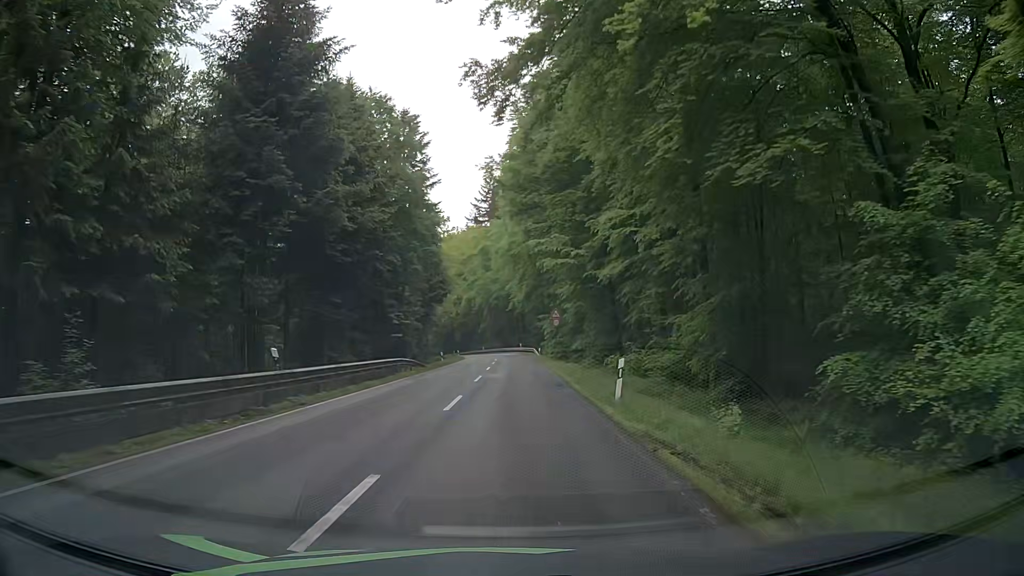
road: secondary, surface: asphalt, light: Day
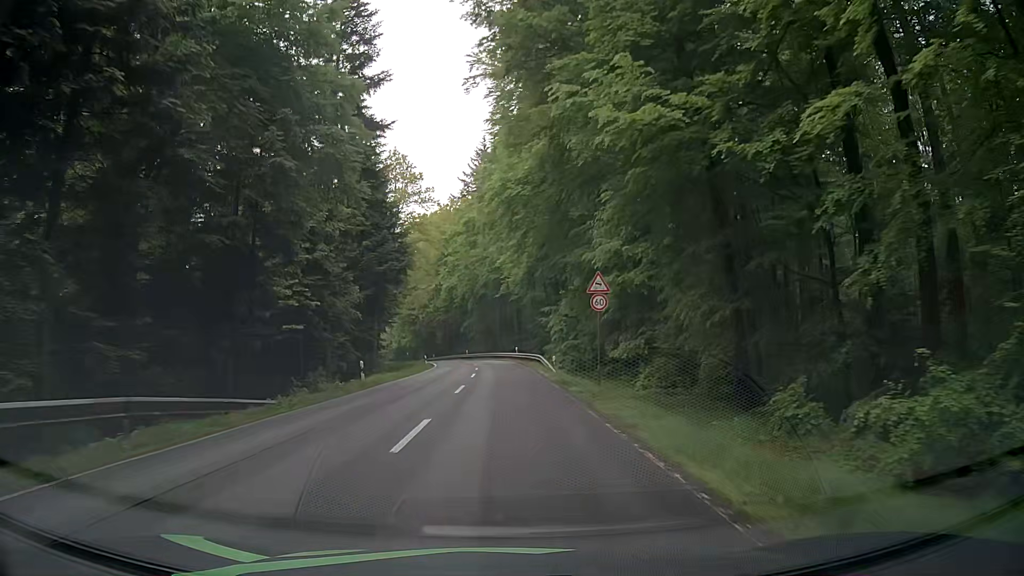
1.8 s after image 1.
(-0.3, +27.5) m; 0°
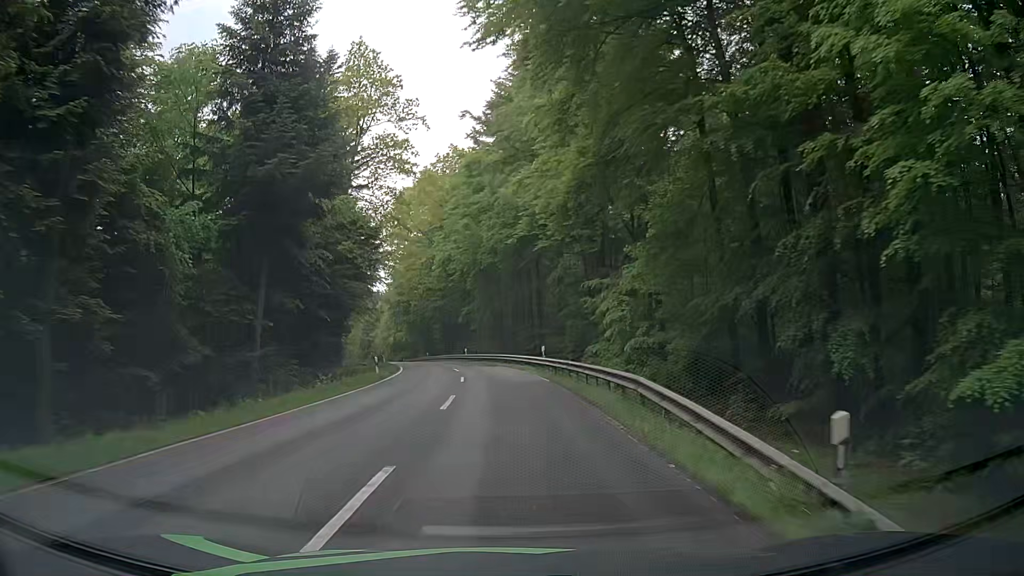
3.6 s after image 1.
(-0.6, +27.4) m; -2°
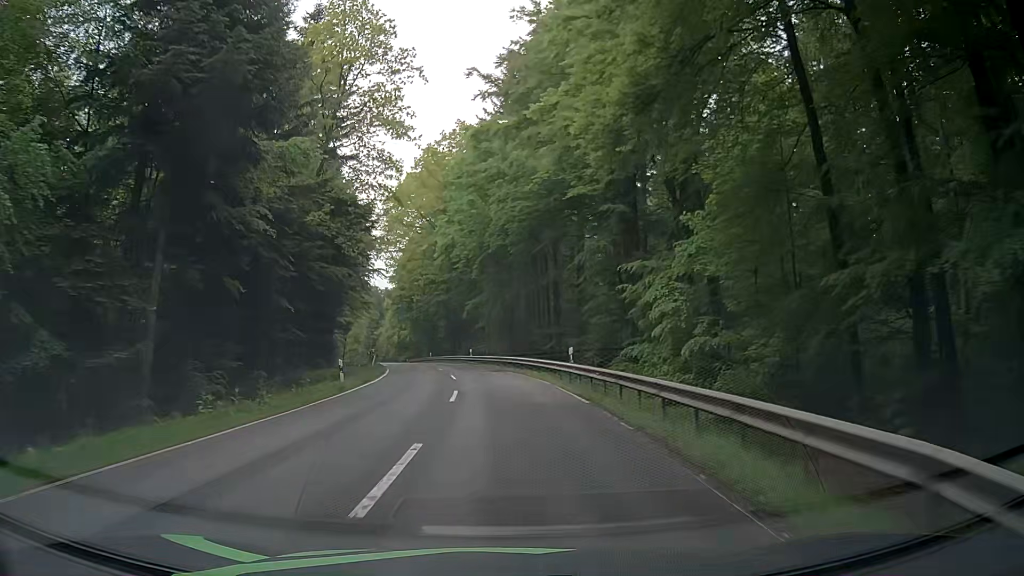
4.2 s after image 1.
(-0.1, +9.1) m; -1°
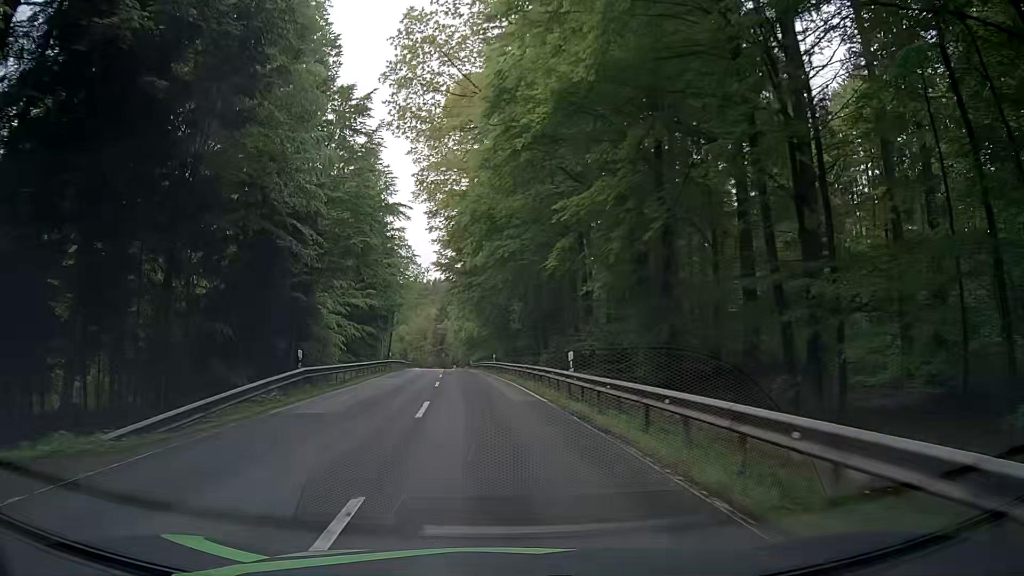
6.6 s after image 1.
(-1.5, +36.6) m; -7°
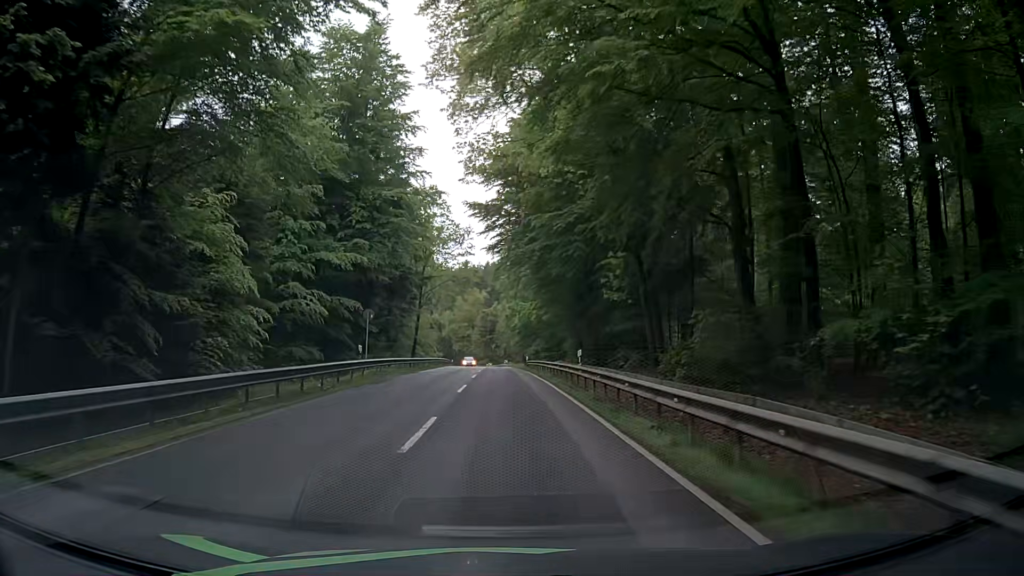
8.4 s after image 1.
(-1.3, +27.6) m; -4°
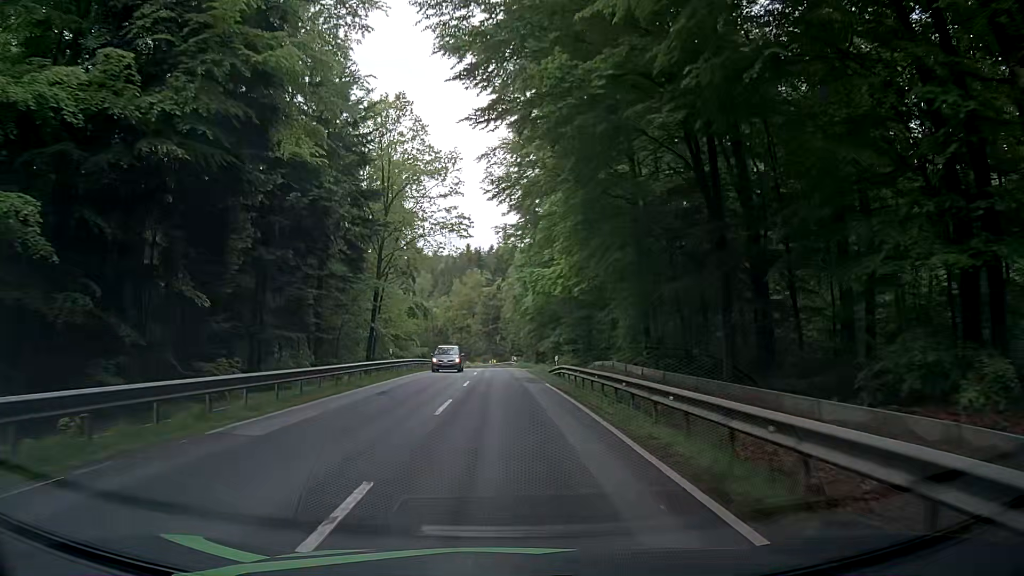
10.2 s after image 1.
(-0.9, +27.9) m; -2°
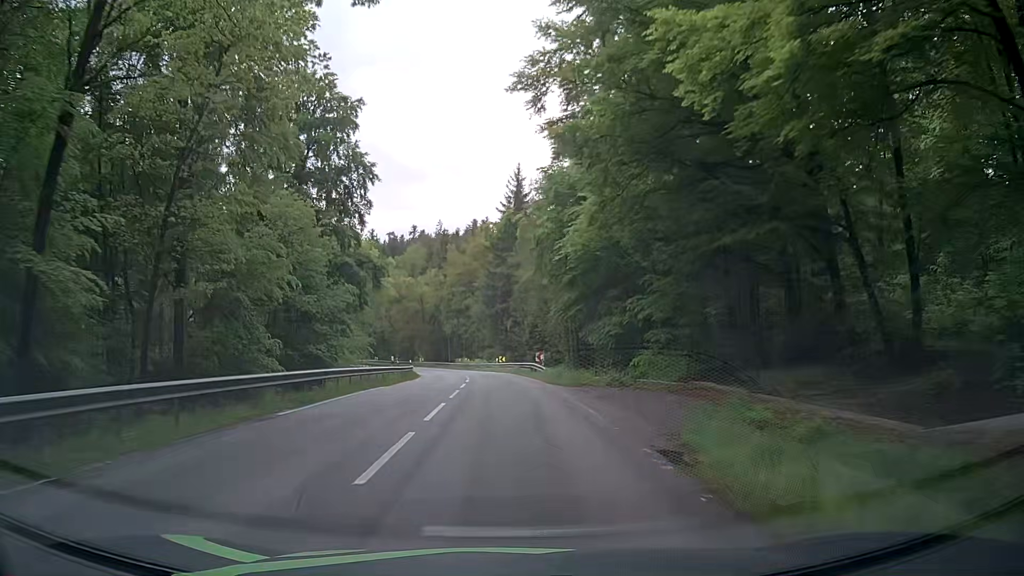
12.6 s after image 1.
(-0.2, +37.3) m; 0°
(0, +10) (0, +20) (-1, +30) (-1, +40) (-2, +50) (-3, +60) (-5, +70) (-7, +80) (-10, +89) (-13, +99) m
